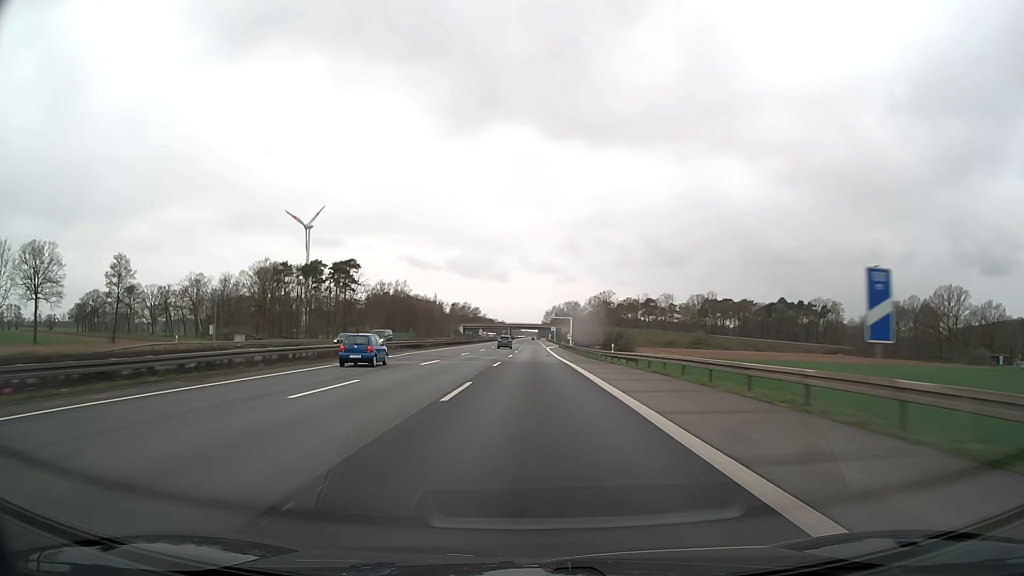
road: motorway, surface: asphalt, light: Day
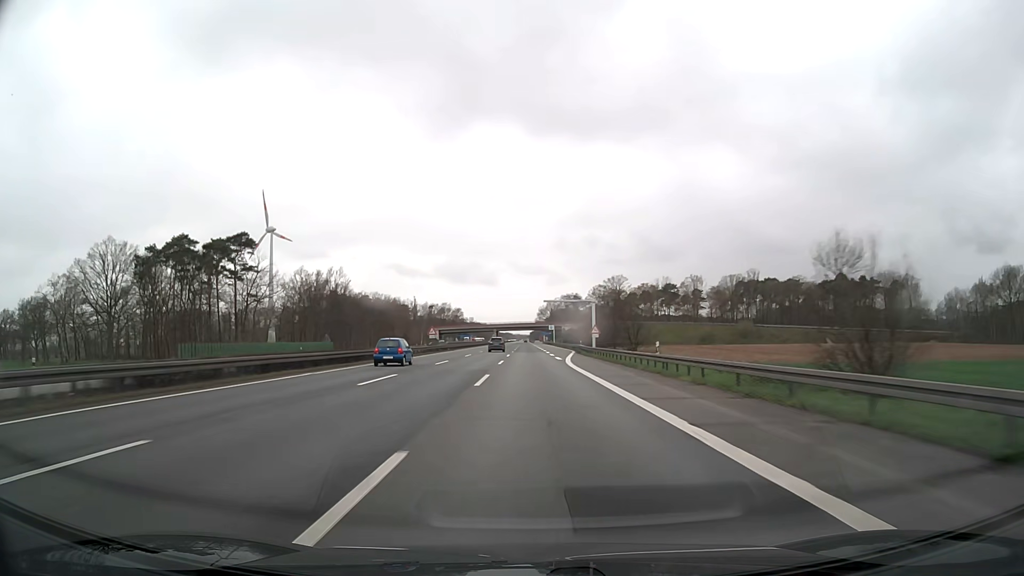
(+0.2, +66.8) m; 0°
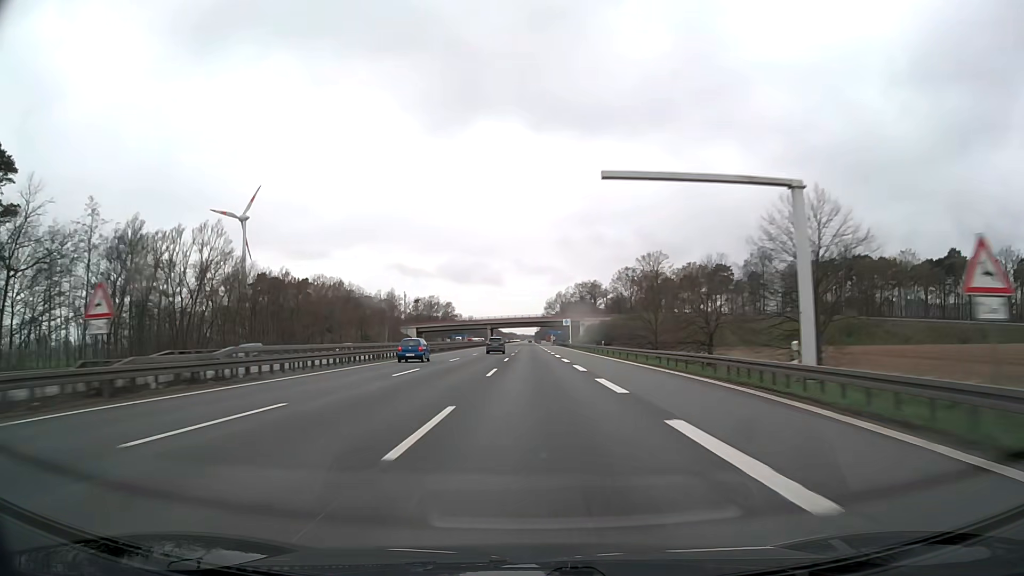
(+0.1, +66.7) m; 0°
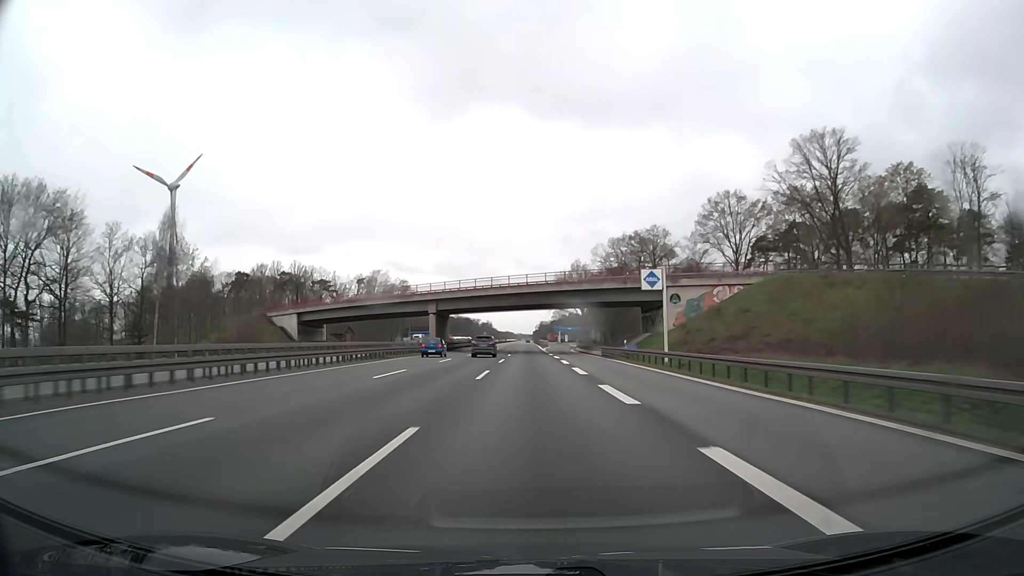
(+0.1, +111.1) m; 0°
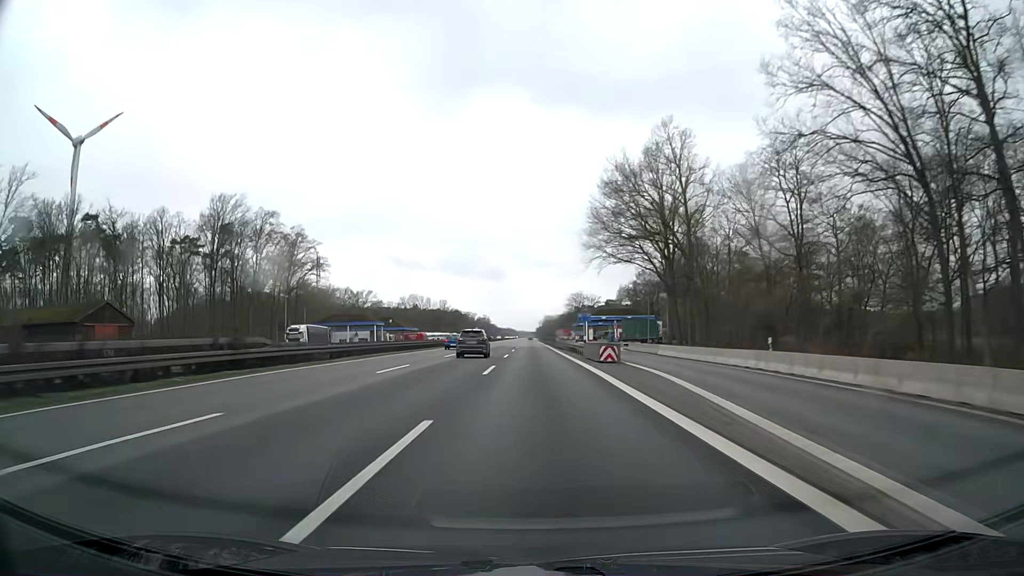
(-0.5, +108.5) m; -1°
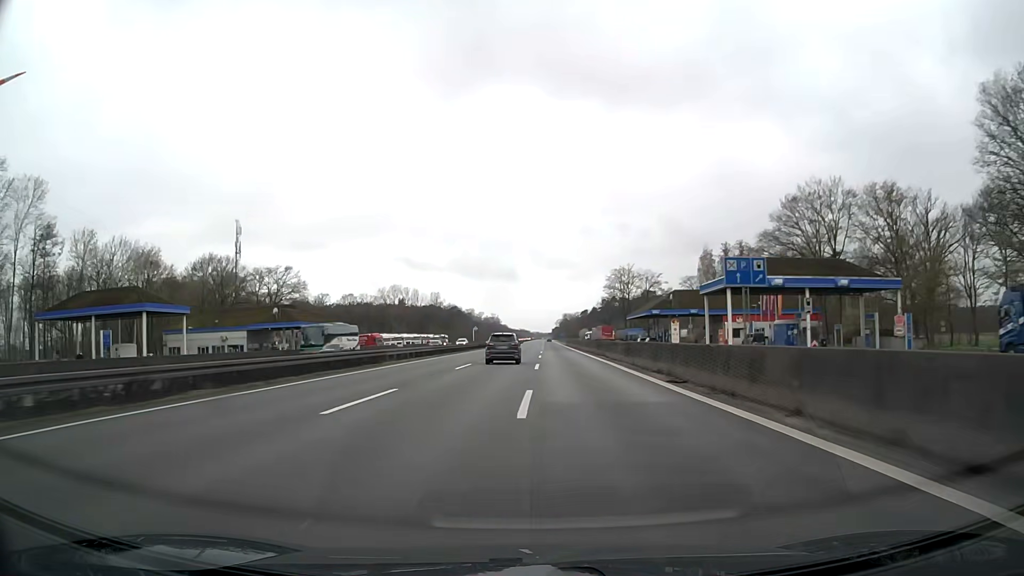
(-0.3, +100.6) m; -1°
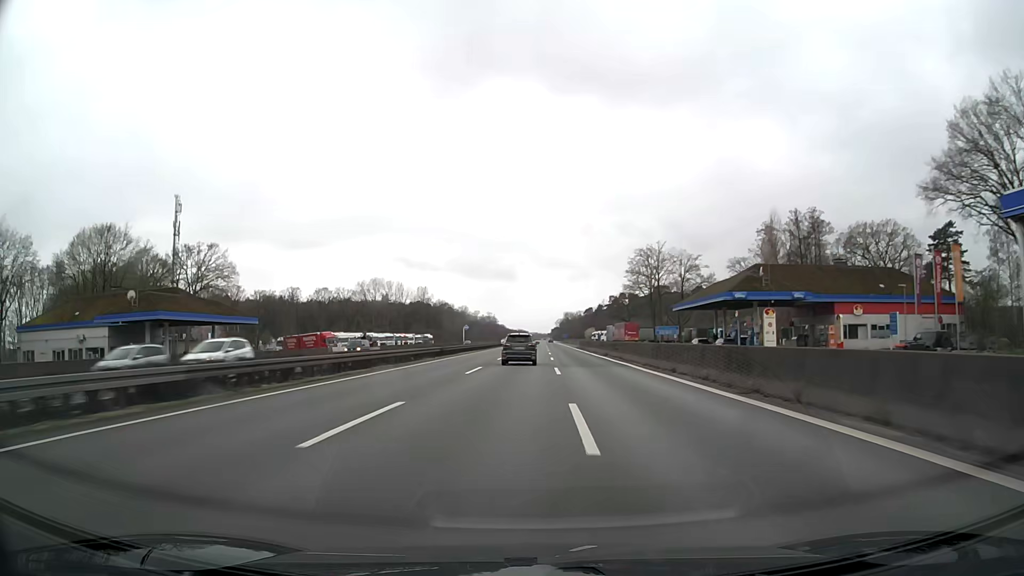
(0.0, +39.9) m; 0°
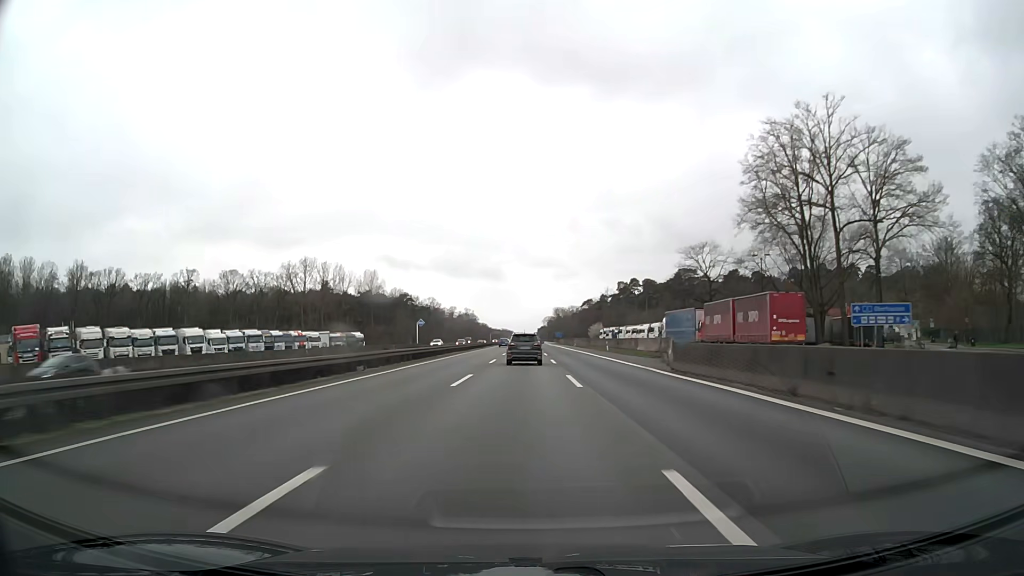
(+1.1, +79.6) m; +1°
(0, +10) (0, +20) (0, +30) (0, +40) (0, +50) (0, +60) (0, +70) (0, +80) (0, +90) (0, +100) m
